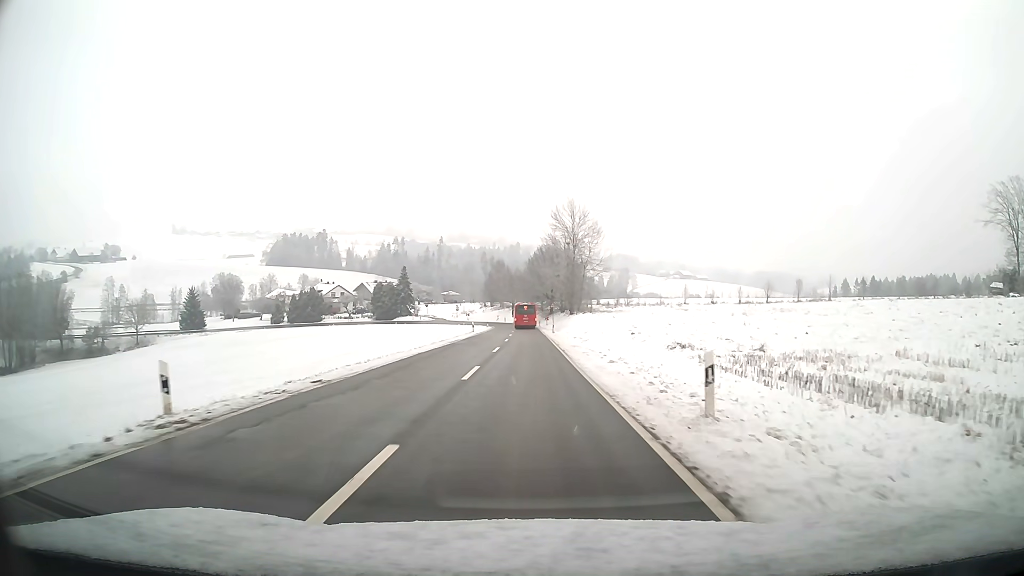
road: tertiary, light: Day
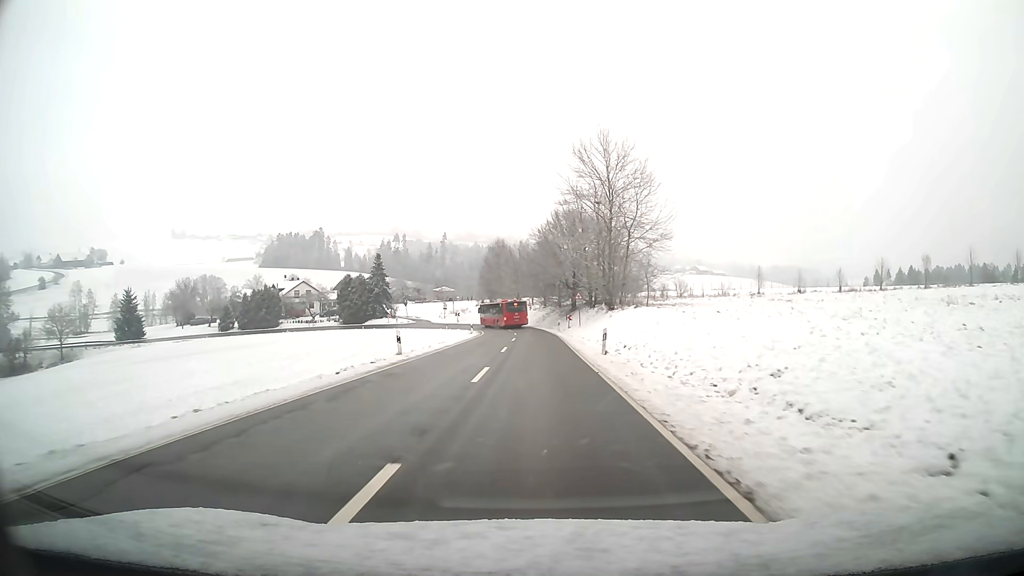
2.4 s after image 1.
(-0.3, +36.8) m; -1°
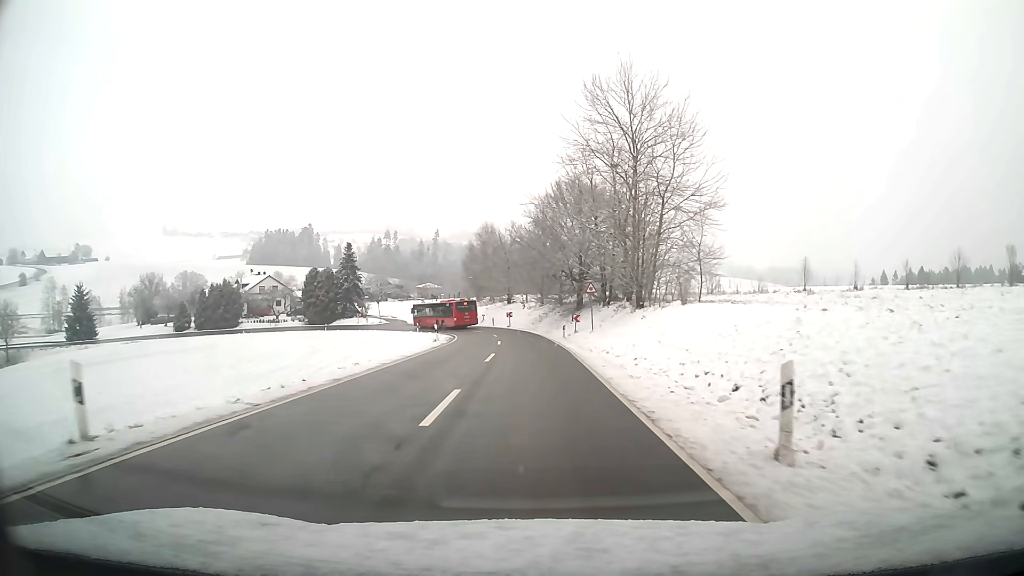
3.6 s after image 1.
(+0.1, +17.4) m; 0°
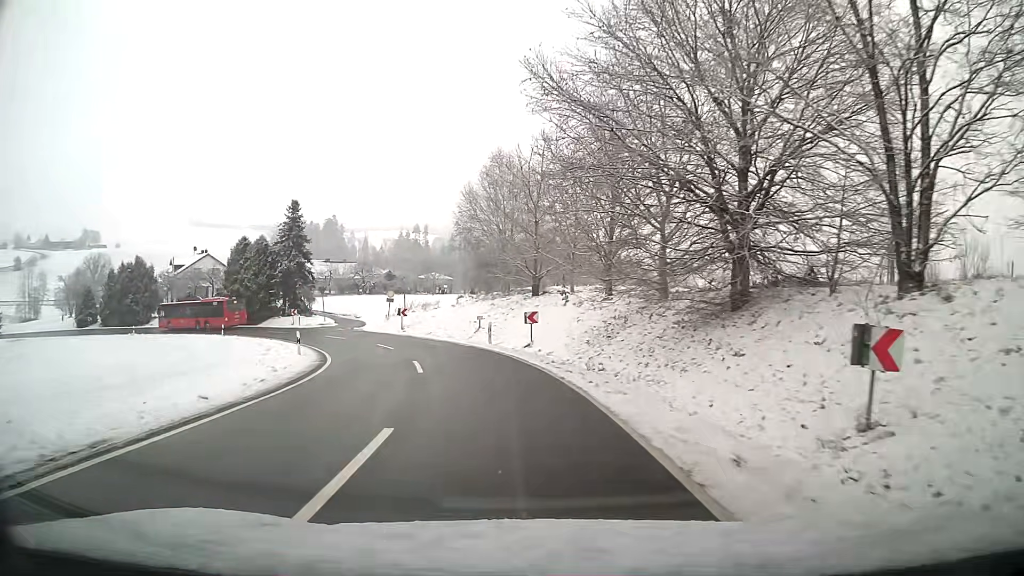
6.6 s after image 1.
(-0.8, +39.9) m; -5°
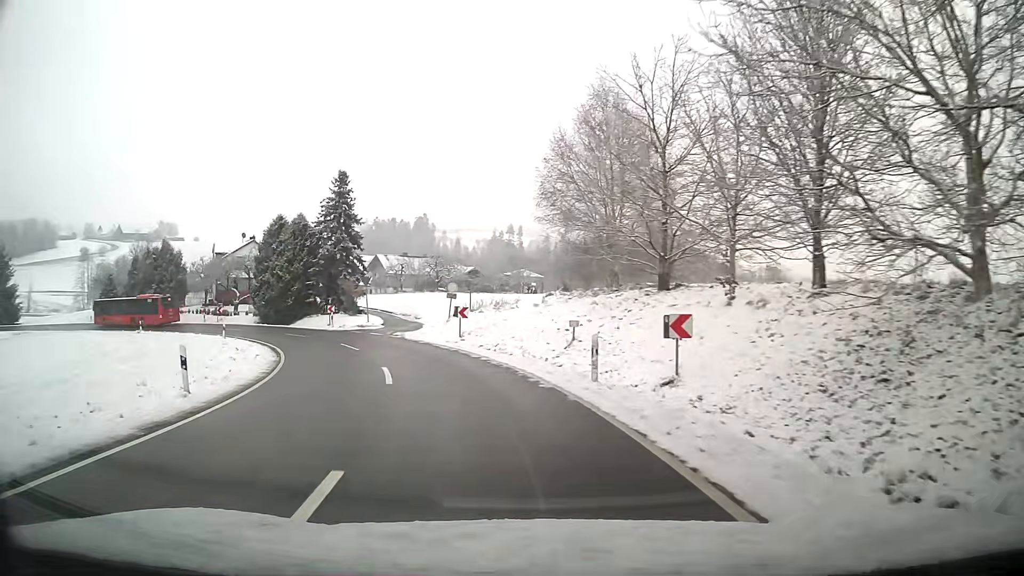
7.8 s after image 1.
(-1.0, +14.7) m; -9°
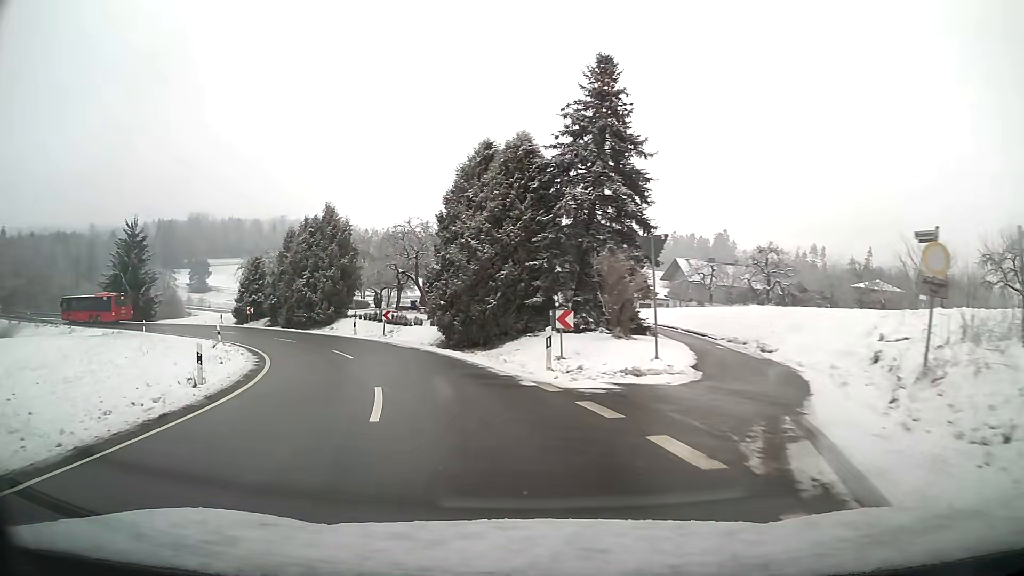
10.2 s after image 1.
(-6.2, +28.4) m; -26°
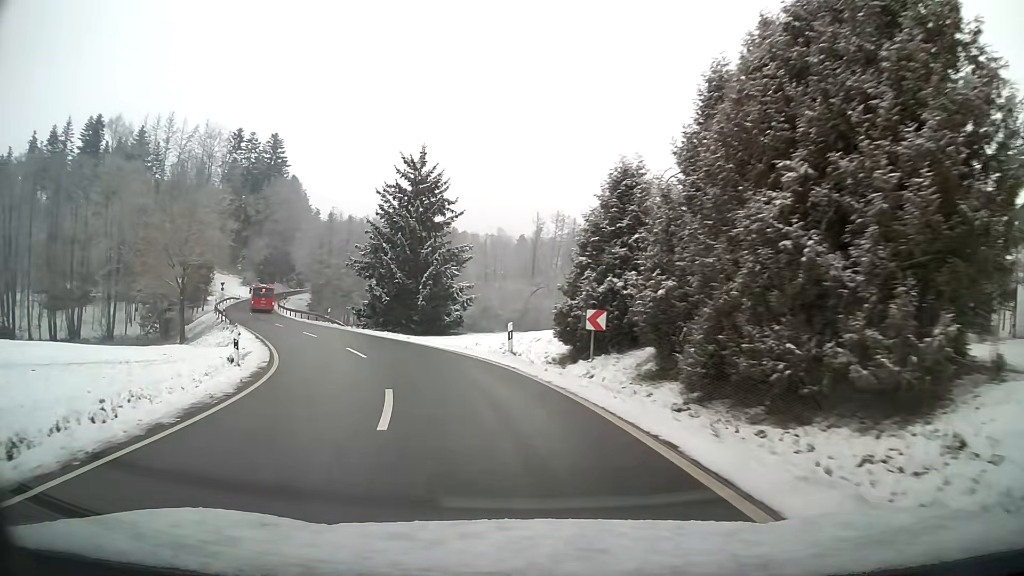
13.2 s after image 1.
(-12.0, +35.2) m; -37°
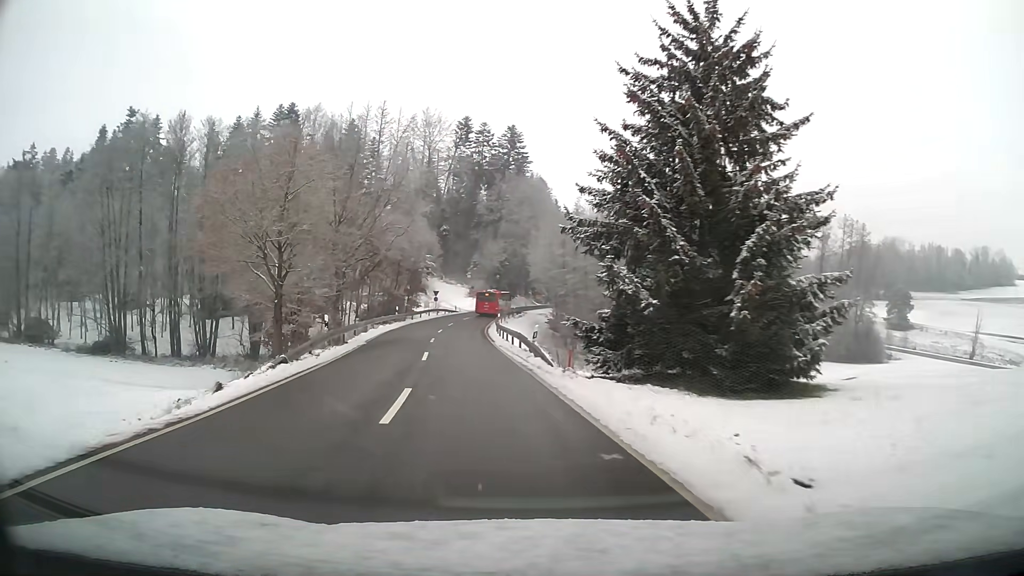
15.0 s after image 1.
(-4.6, +23.3) m; -21°
(-1, +10) (-1, +20) (-2, +30) (-3, +40) (-4, +50) (-4, +60) (-3, +70) (-2, +80) (-1, +90) (+1, +100) m
